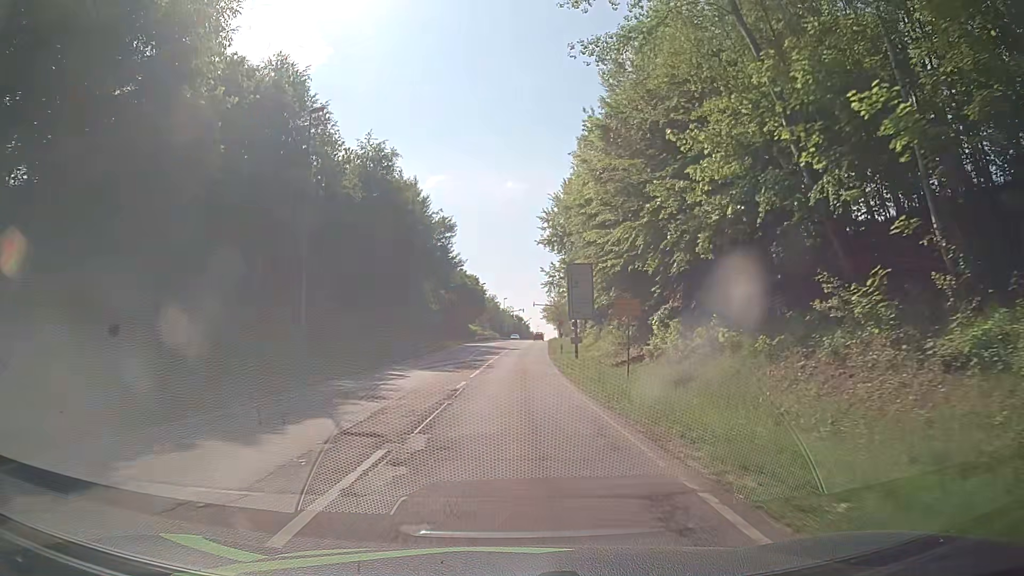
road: secondary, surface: asphalt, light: Day
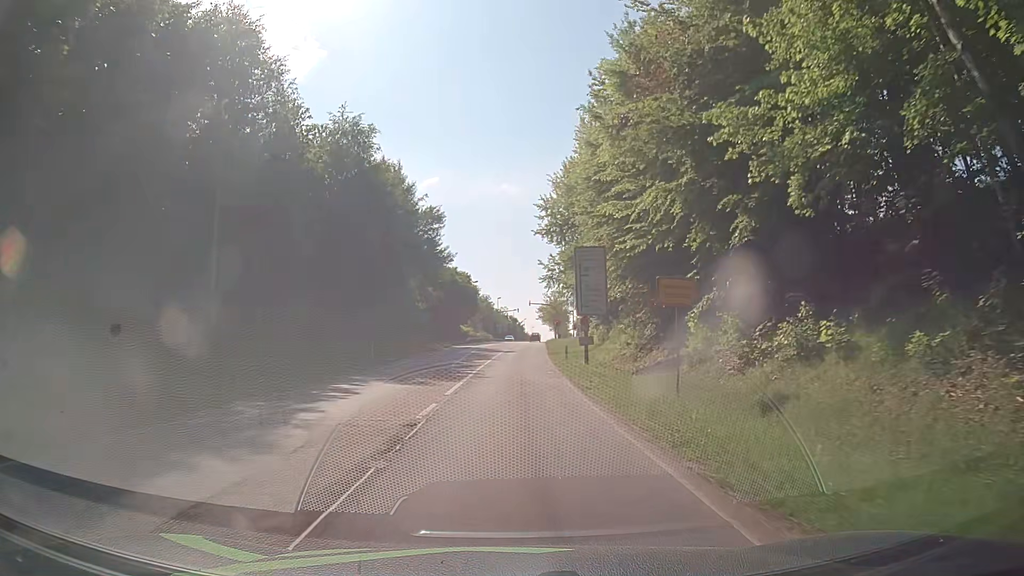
(+0.1, +7.5) m; +1°
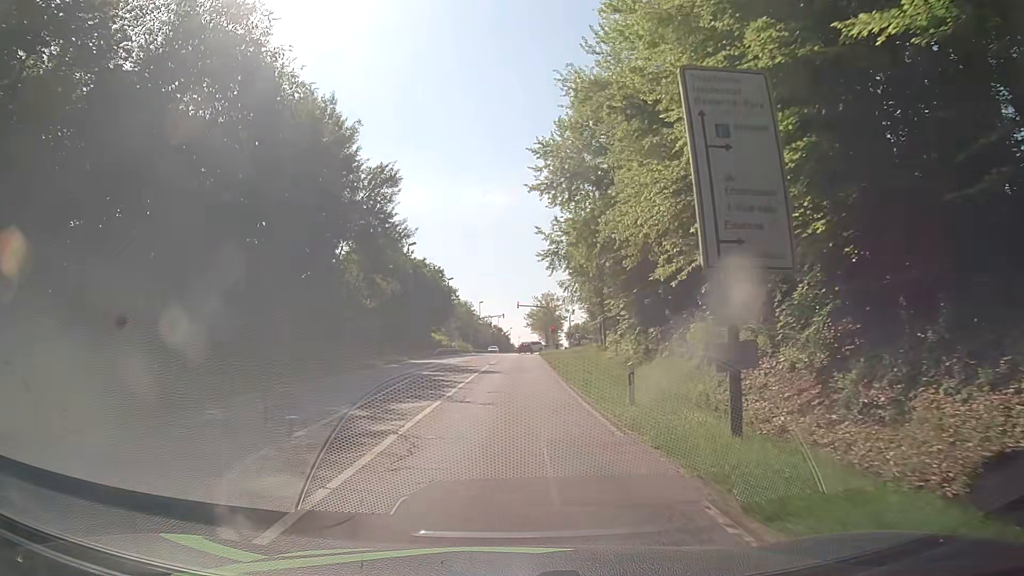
(+0.4, +22.4) m; +2°
(0, +10) (0, +20) (0, +30) (+1, +40) (+1, +50) (+1, +60) (+2, +70) (+2, +80) (+2, +90) (+3, +100) m
